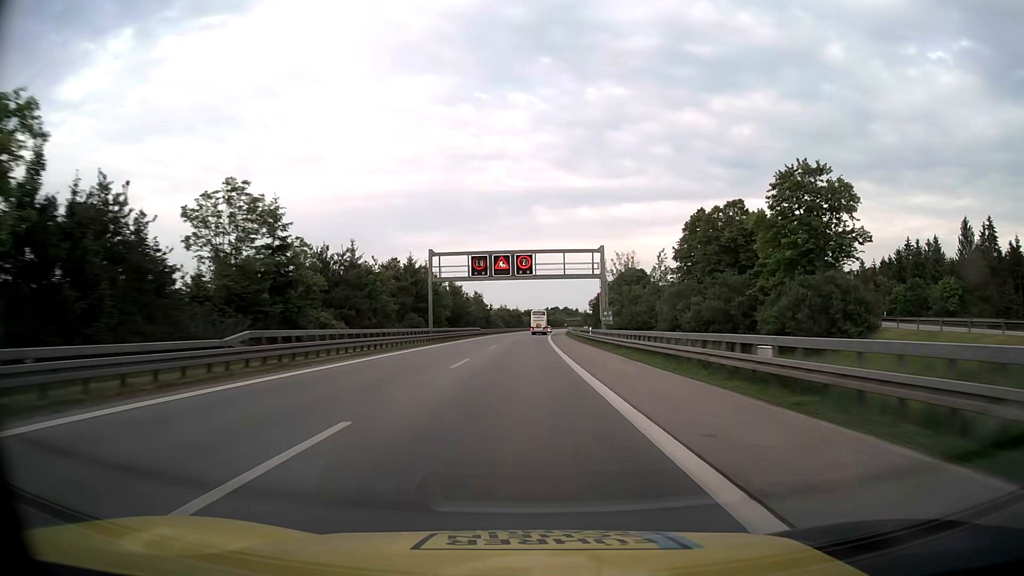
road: motorway_link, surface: asphalt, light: Day
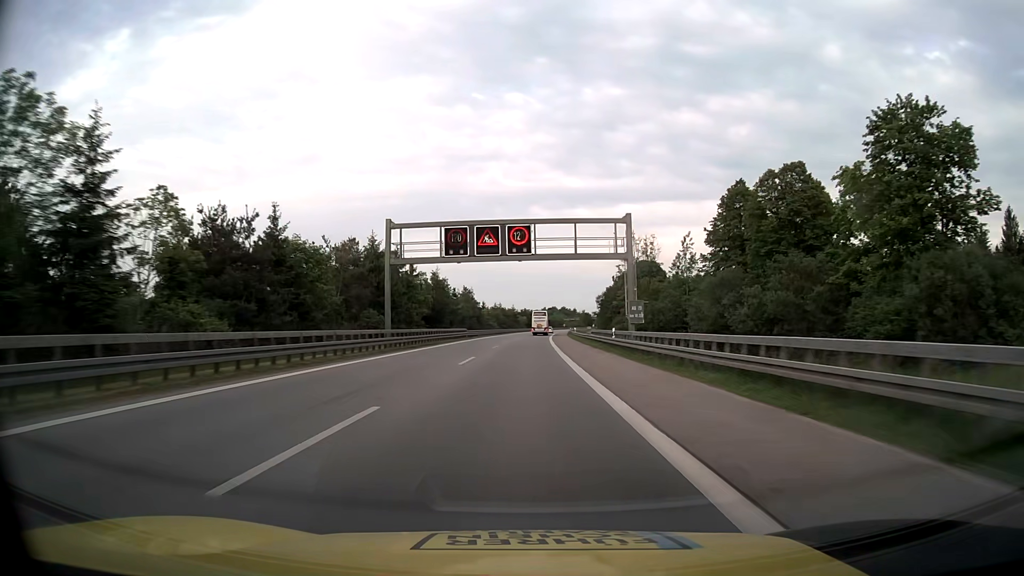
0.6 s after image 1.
(0.0, +16.8) m; 0°
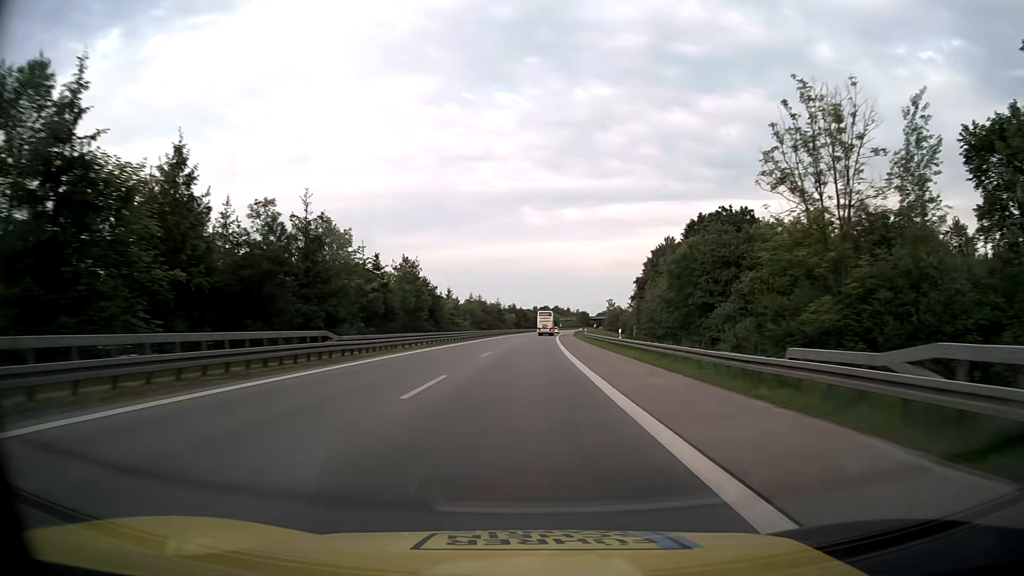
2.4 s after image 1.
(+0.4, +50.4) m; 0°
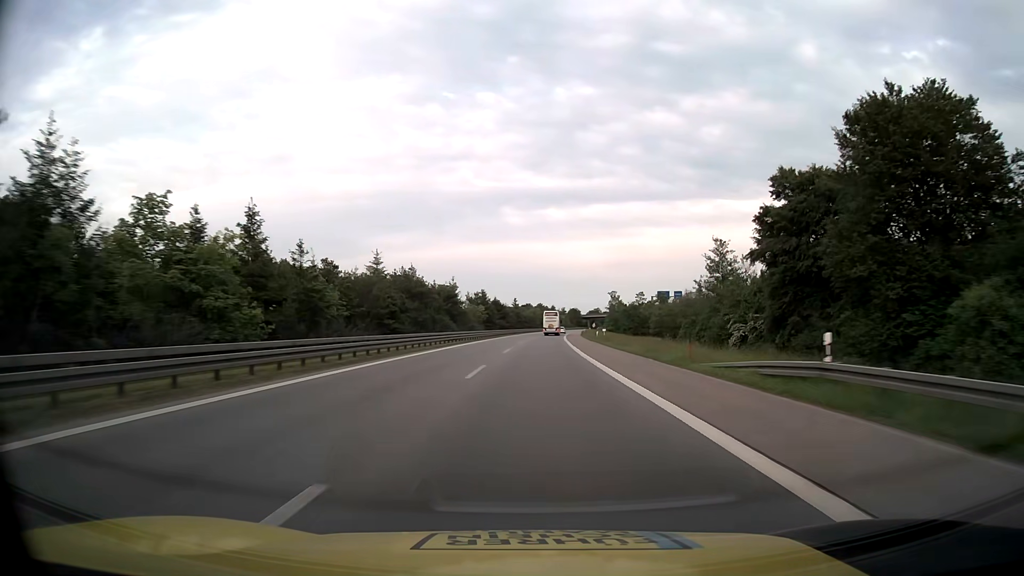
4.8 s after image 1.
(+1.2, +67.2) m; +2°
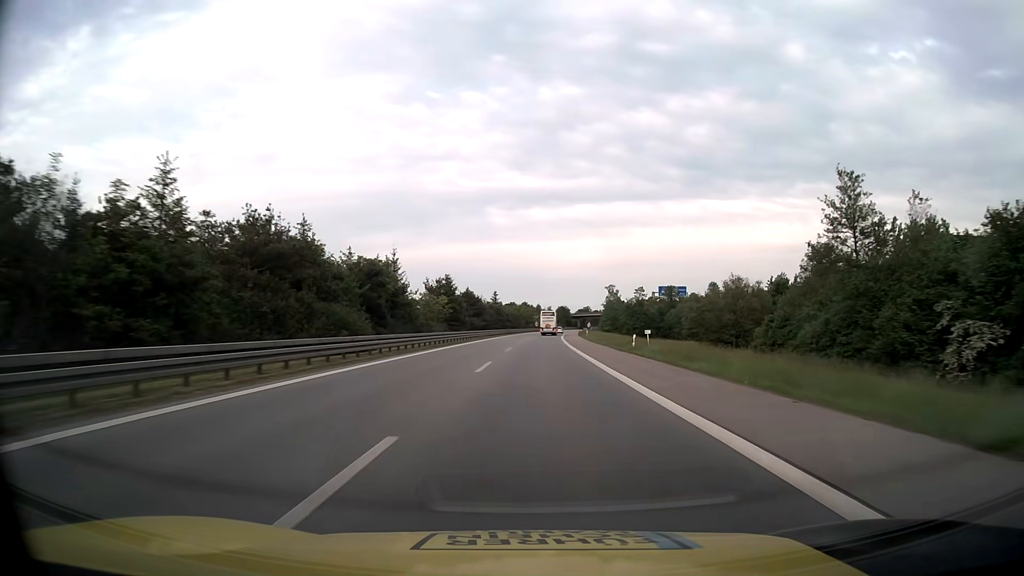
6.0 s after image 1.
(+0.4, +33.6) m; +1°
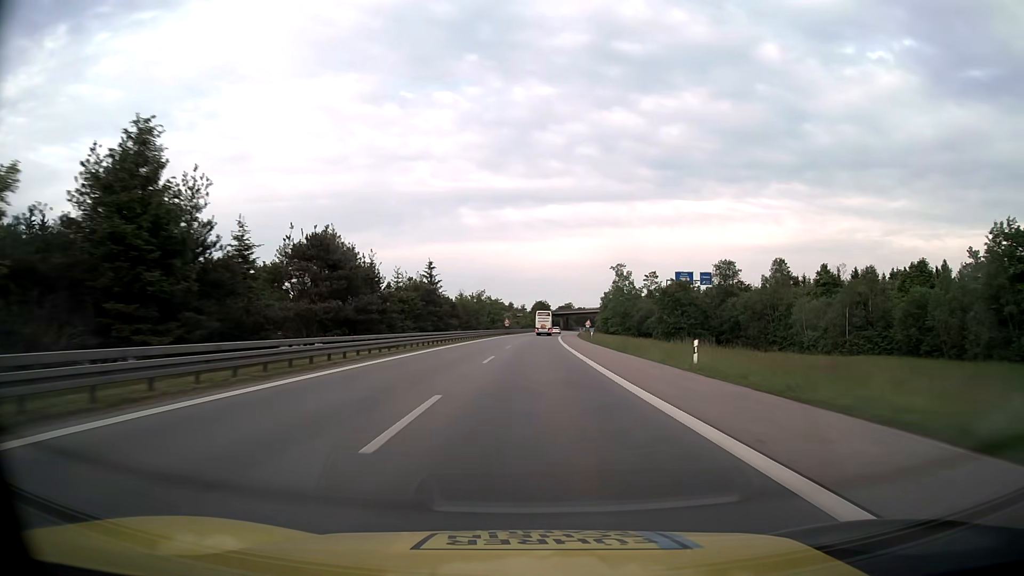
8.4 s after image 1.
(+1.4, +67.3) m; +2°
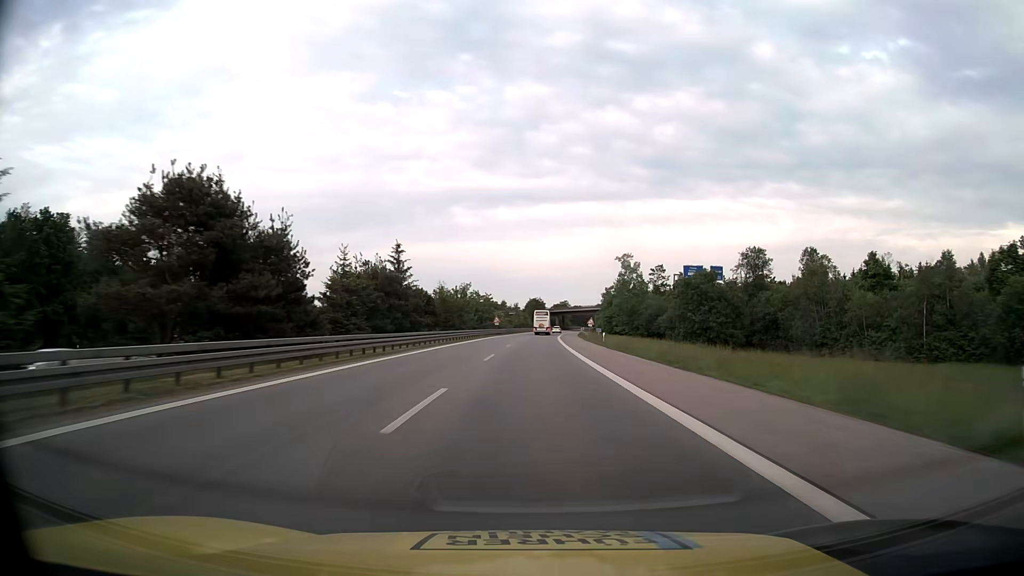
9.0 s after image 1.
(+0.1, +16.8) m; +1°
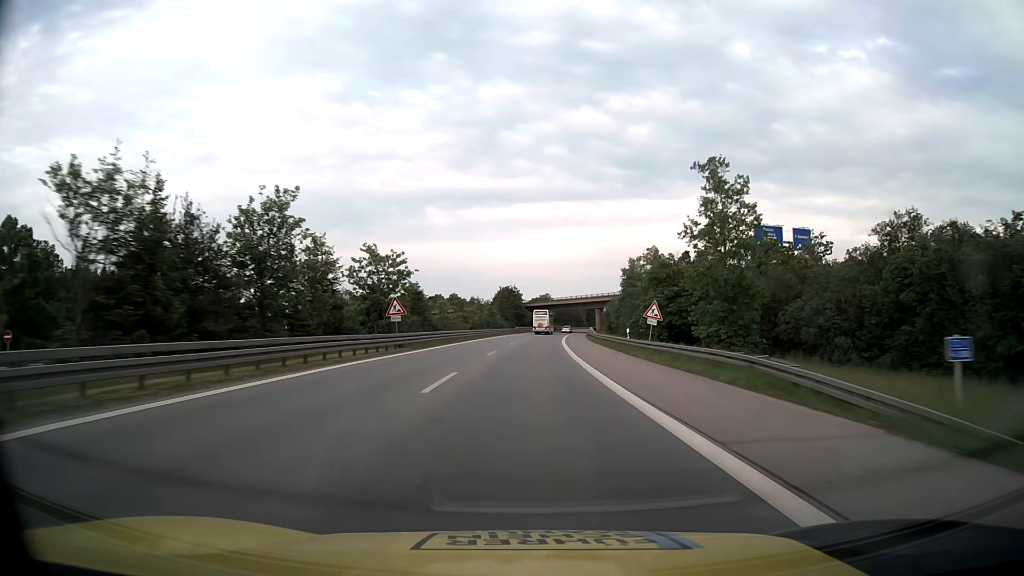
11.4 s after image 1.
(+1.3, +67.2) m; +2°
(0, +10) (0, +20) (0, +30) (0, +40) (+1, +50) (+1, +60) (+1, +70) (+2, +80) (+3, +90) (+3, +100) m
